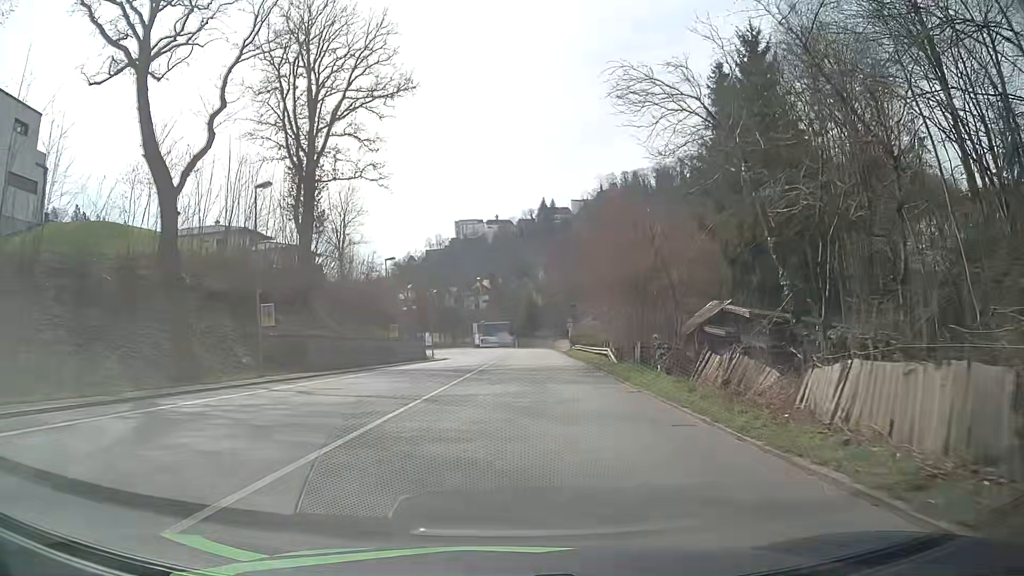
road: primary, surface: asphalt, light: Day
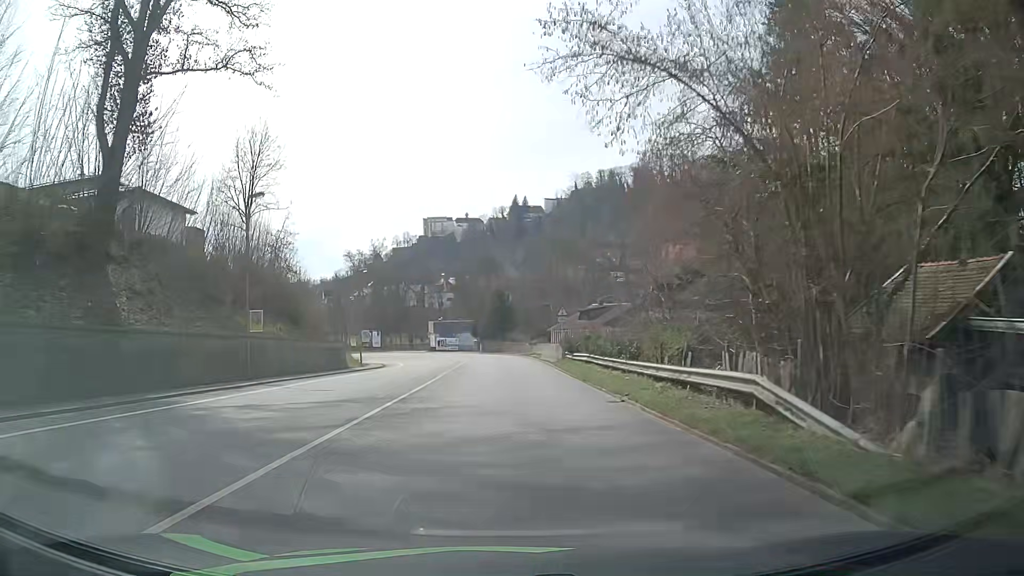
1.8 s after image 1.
(+0.7, +23.6) m; +3°
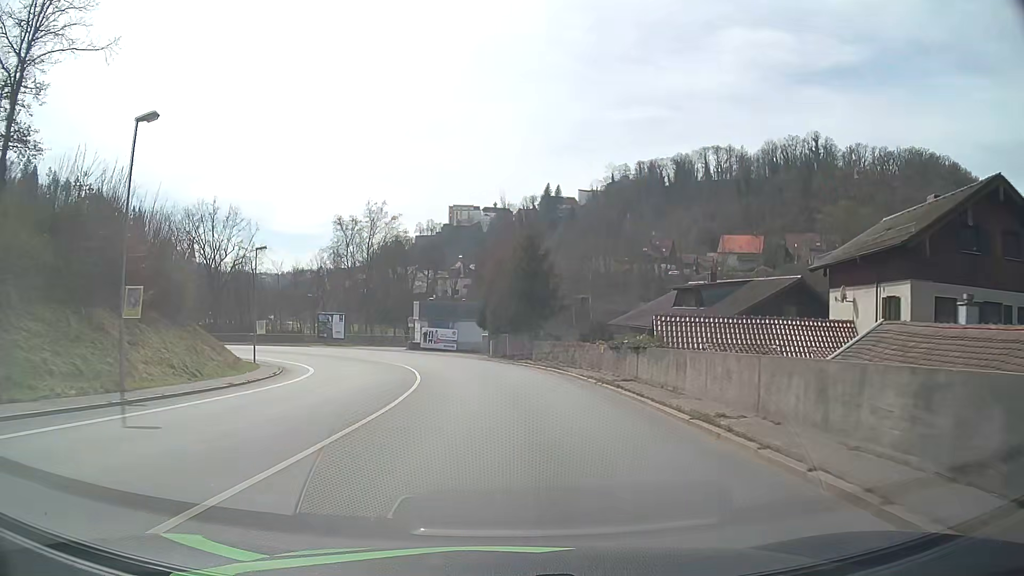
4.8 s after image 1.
(-0.8, +39.3) m; -3°
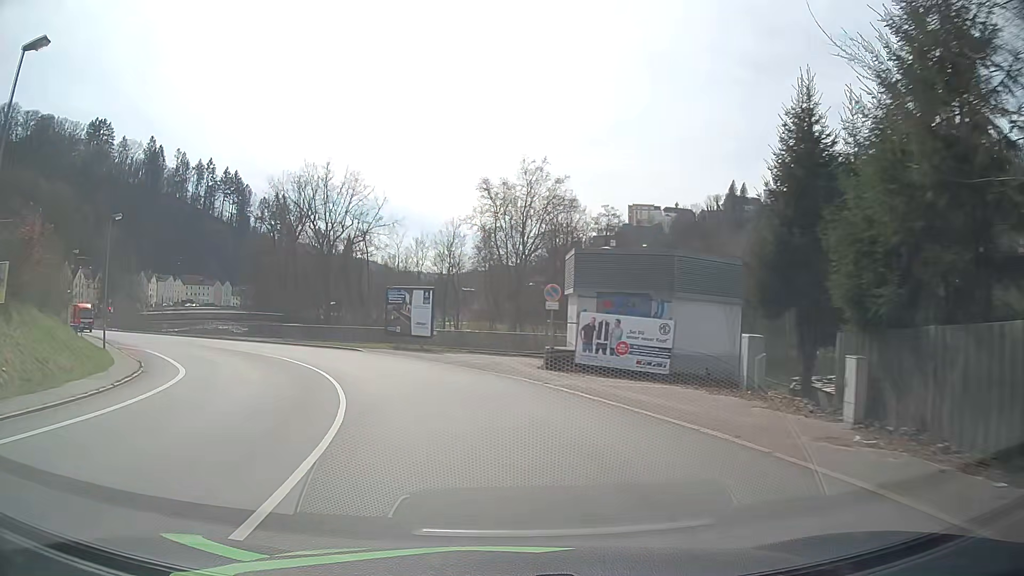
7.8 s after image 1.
(-3.4, +37.3) m; -14°
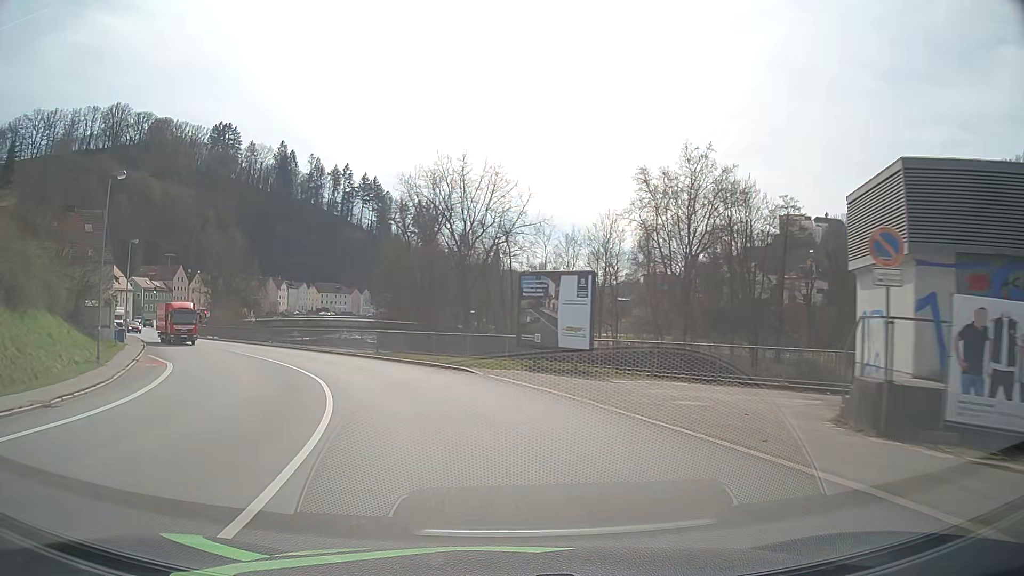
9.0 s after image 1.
(-1.6, +14.4) m; -13°
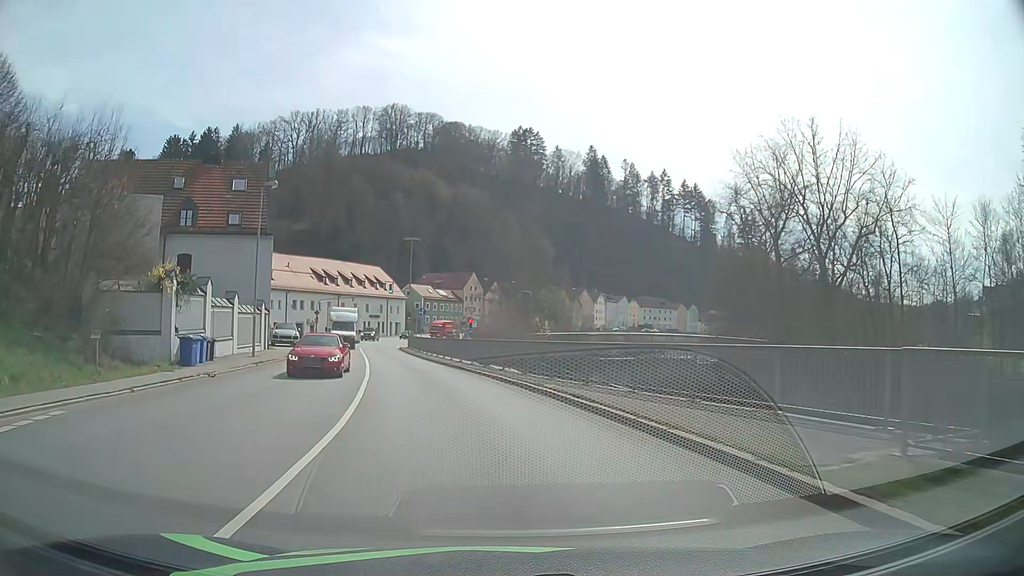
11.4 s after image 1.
(-7.0, +28.0) m; -27°
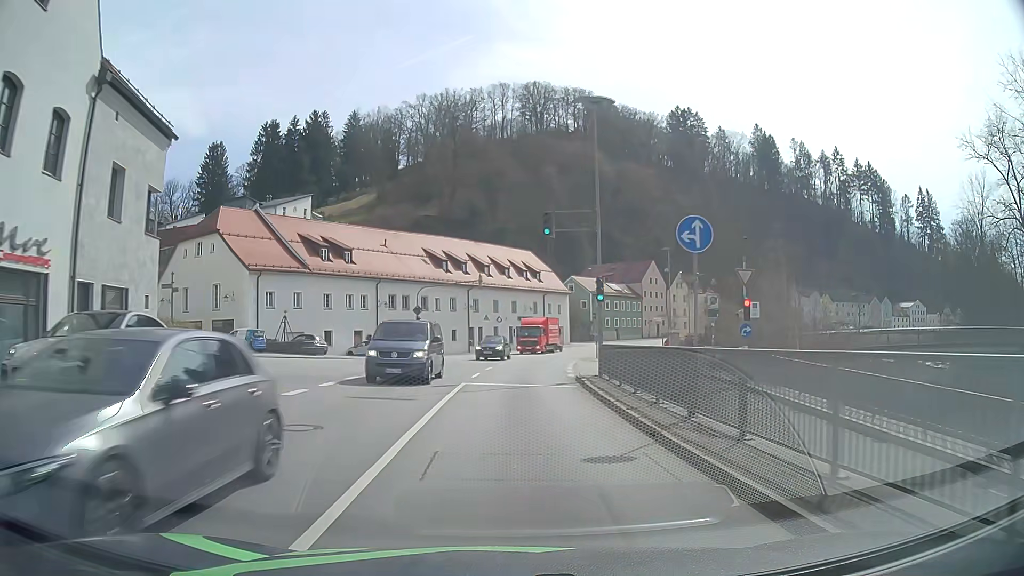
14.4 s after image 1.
(-6.7, +38.5) m; -14°
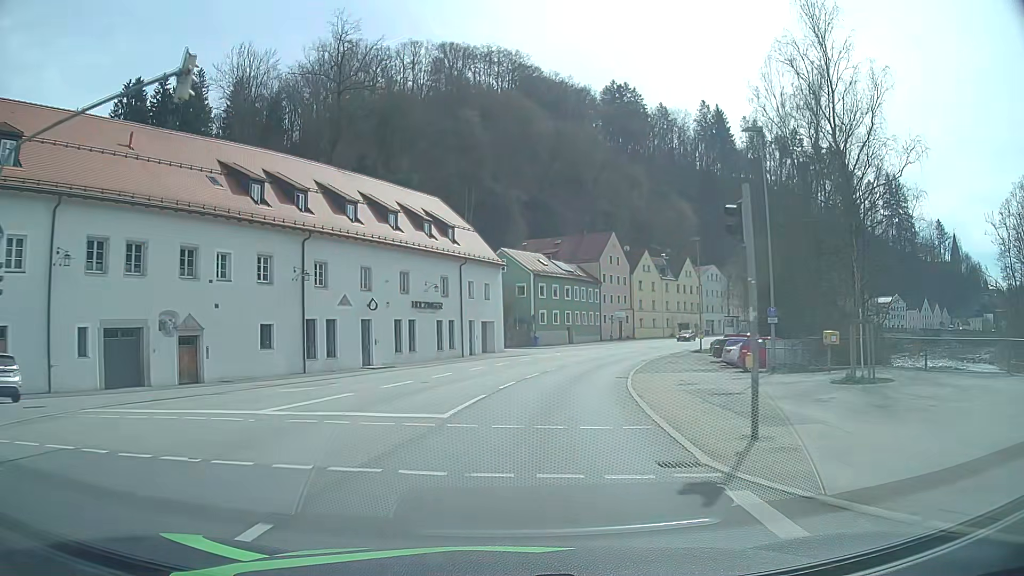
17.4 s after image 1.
(+1.9, +39.8) m; +7°
